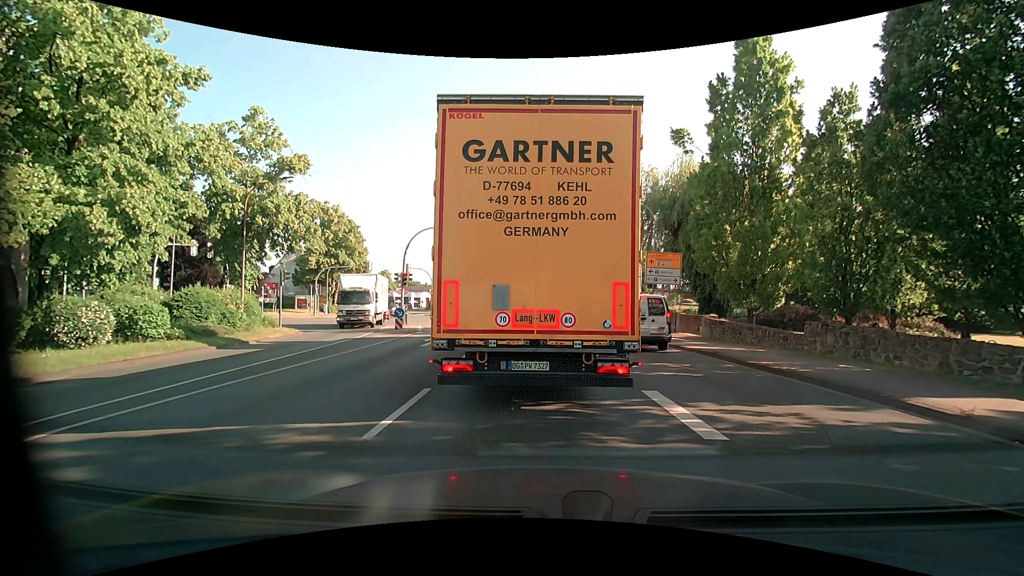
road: primary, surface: asphalt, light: Day
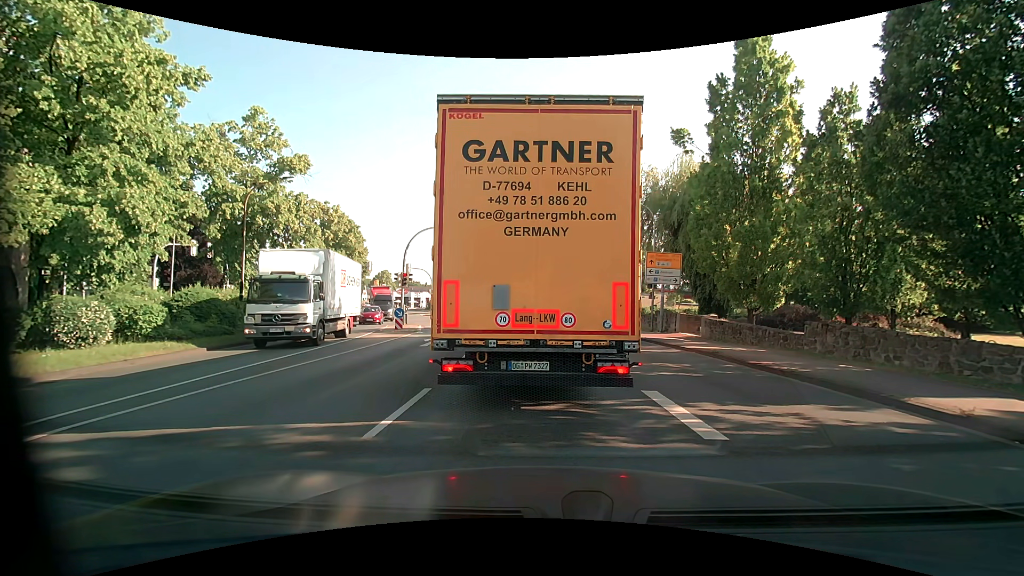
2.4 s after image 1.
(0.0, 0.0) m; 0°
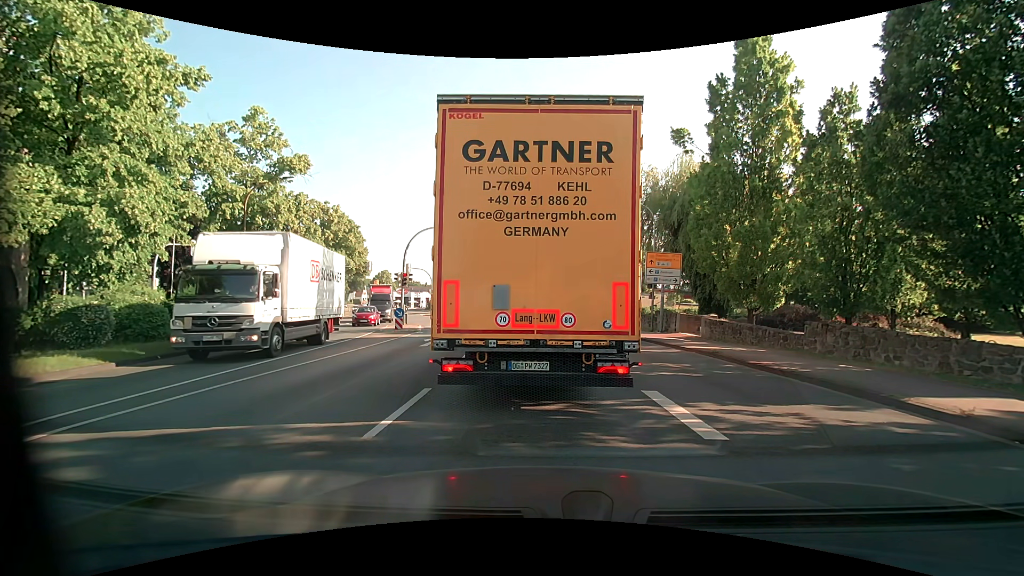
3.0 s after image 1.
(0.0, 0.0) m; 0°
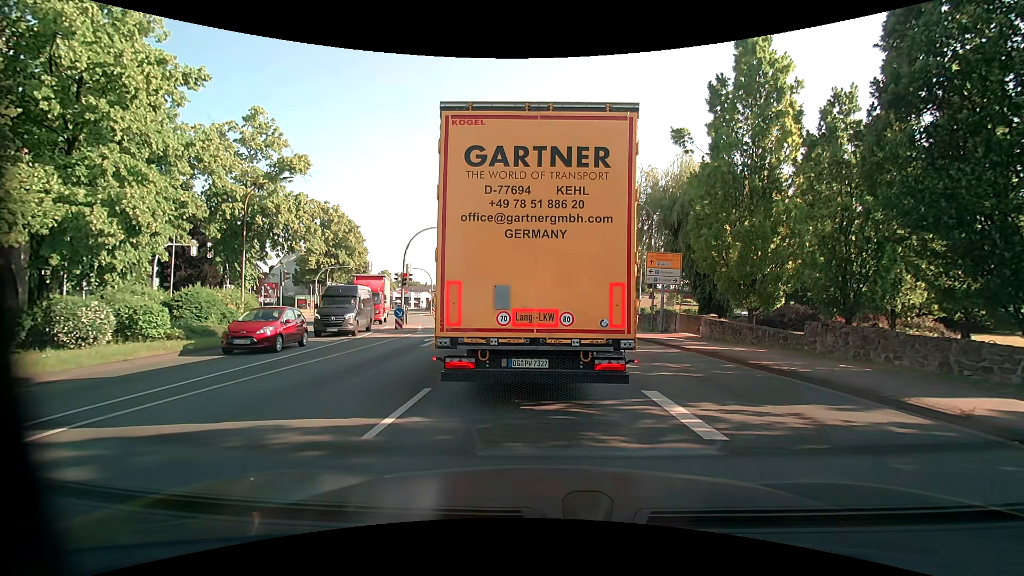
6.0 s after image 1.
(0.0, 0.0) m; 0°
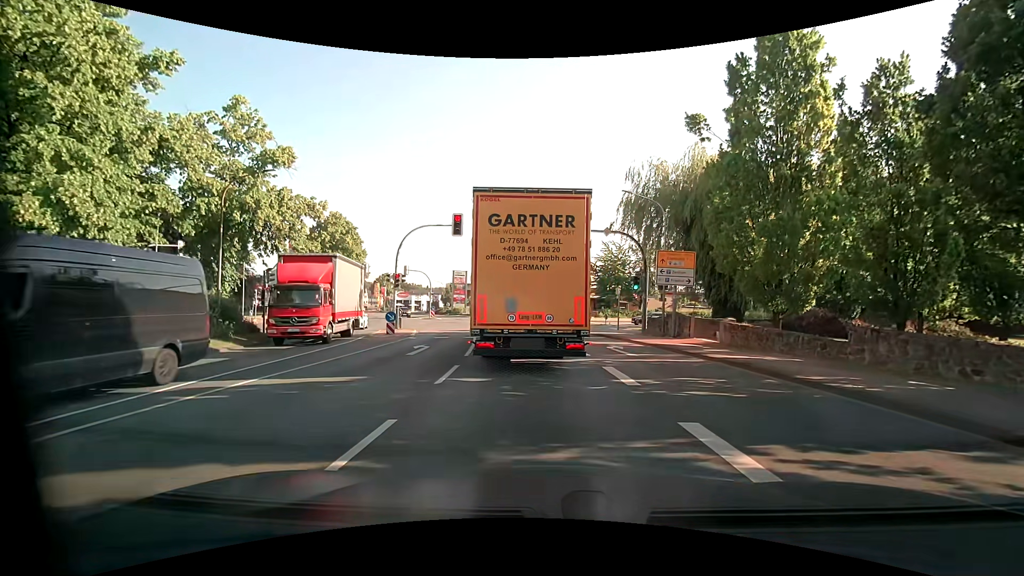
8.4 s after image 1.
(+0.1, +2.3) m; +1°
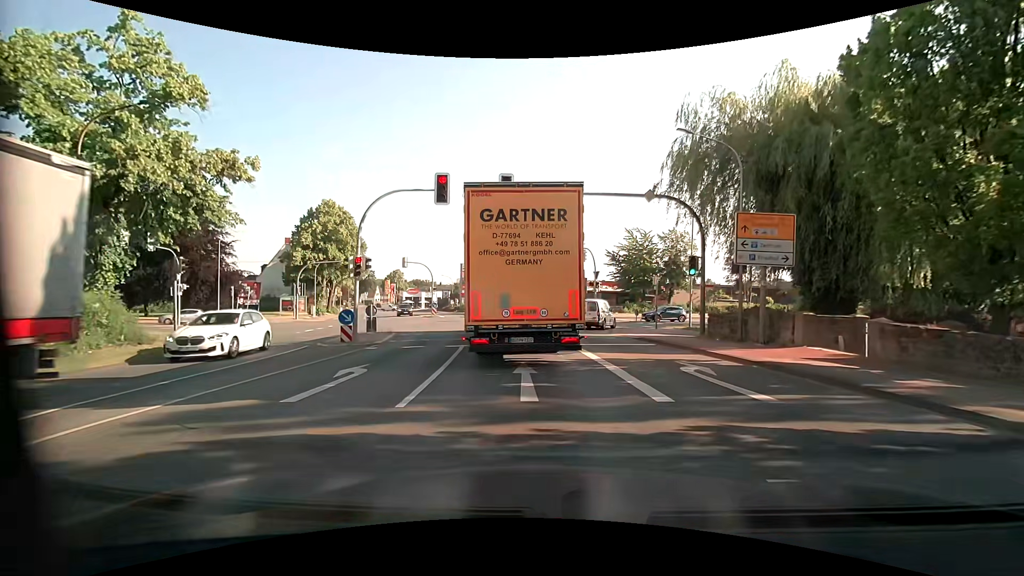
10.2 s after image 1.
(-0.1, +8.6) m; -1°
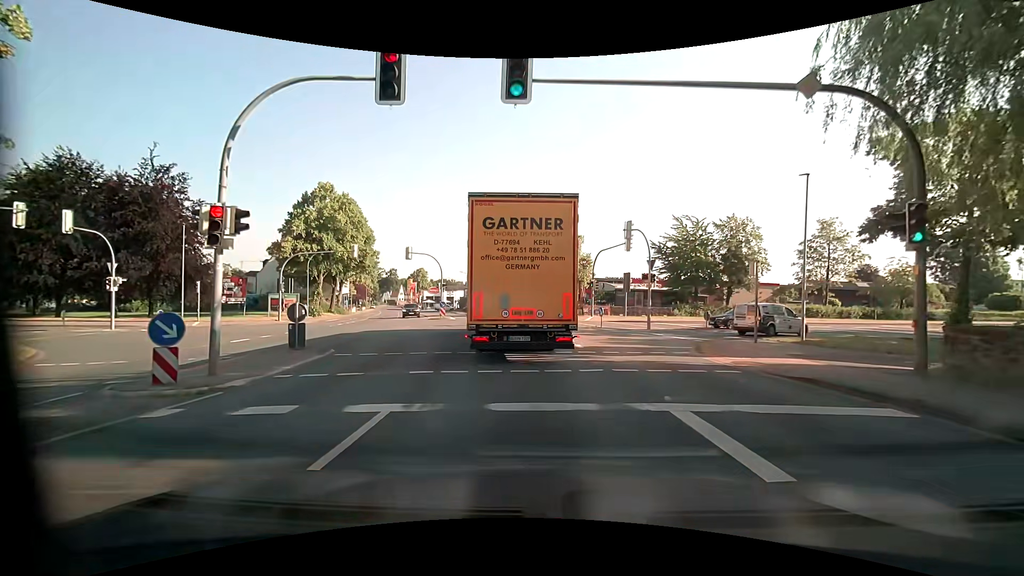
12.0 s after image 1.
(-0.4, +10.8) m; -3°
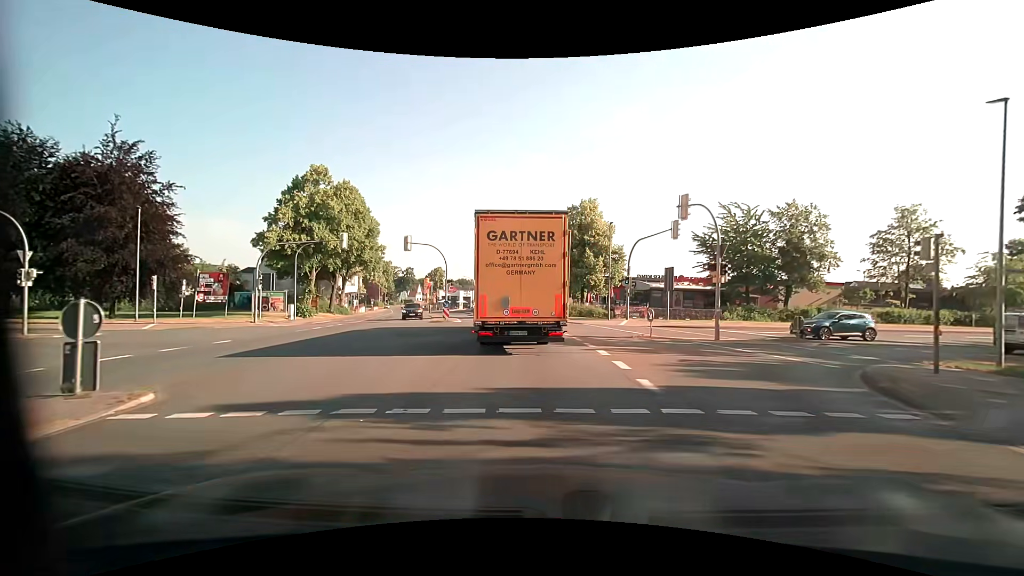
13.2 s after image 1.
(-0.2, +8.4) m; -2°
(0, +10) (-1, +20) (-3, +30) (-4, +40) (-7, +49) (-10, +59) (-13, +69) (-15, +78) (-18, +88) (-22, +97) m
